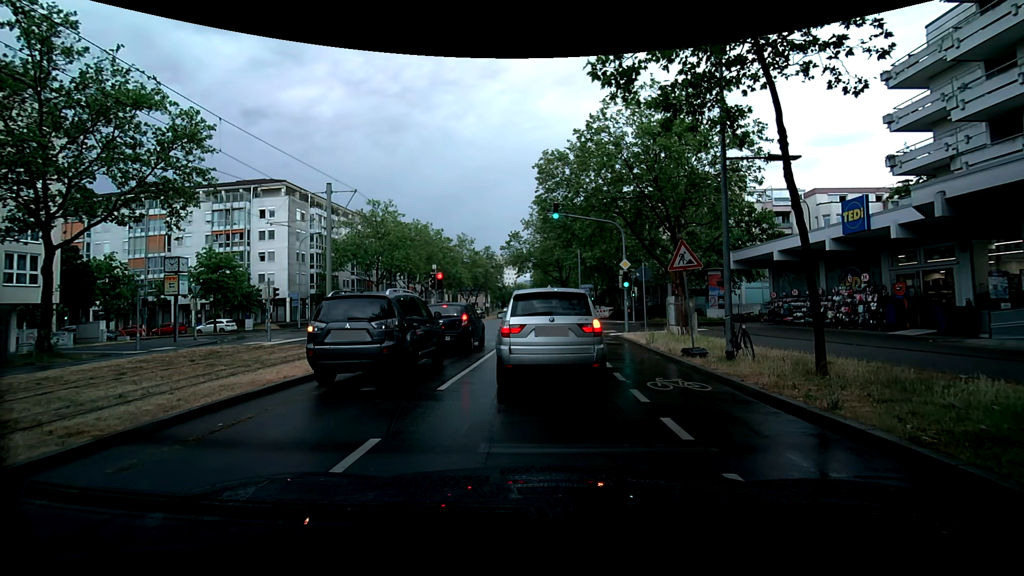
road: tertiary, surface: asphalt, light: Day
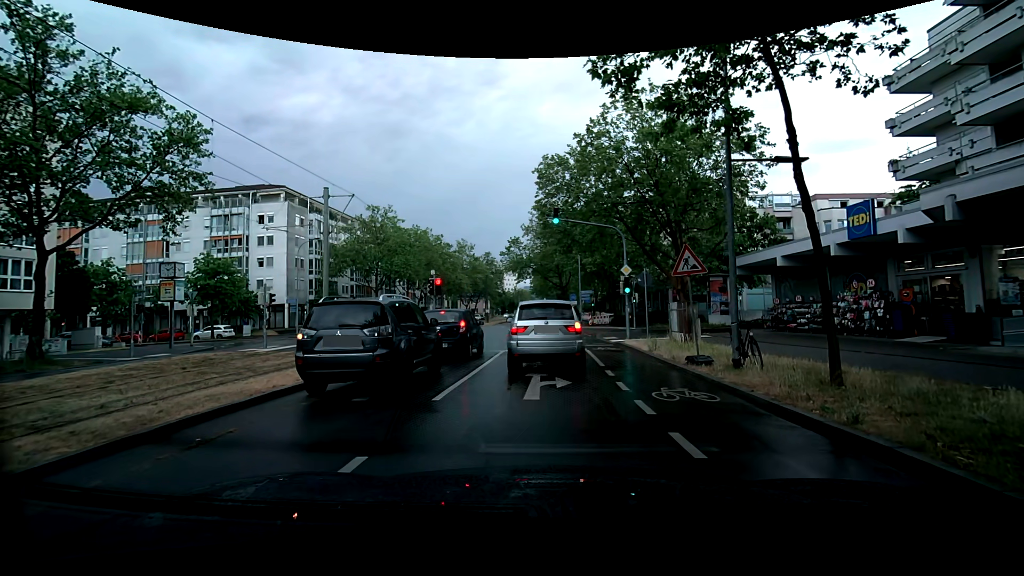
(0.0, +0.5) m; -1°
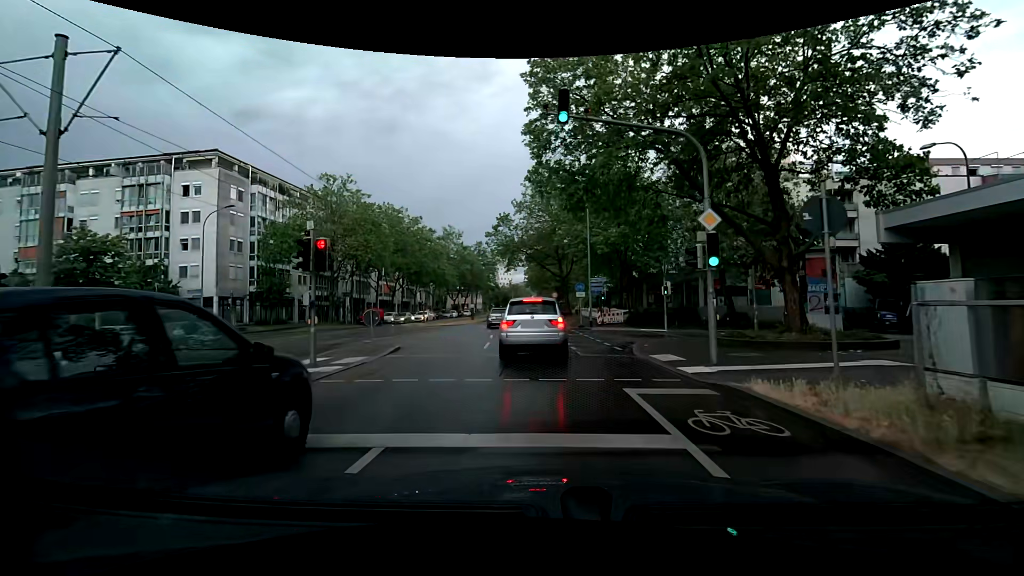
(-0.1, +13.4) m; +3°
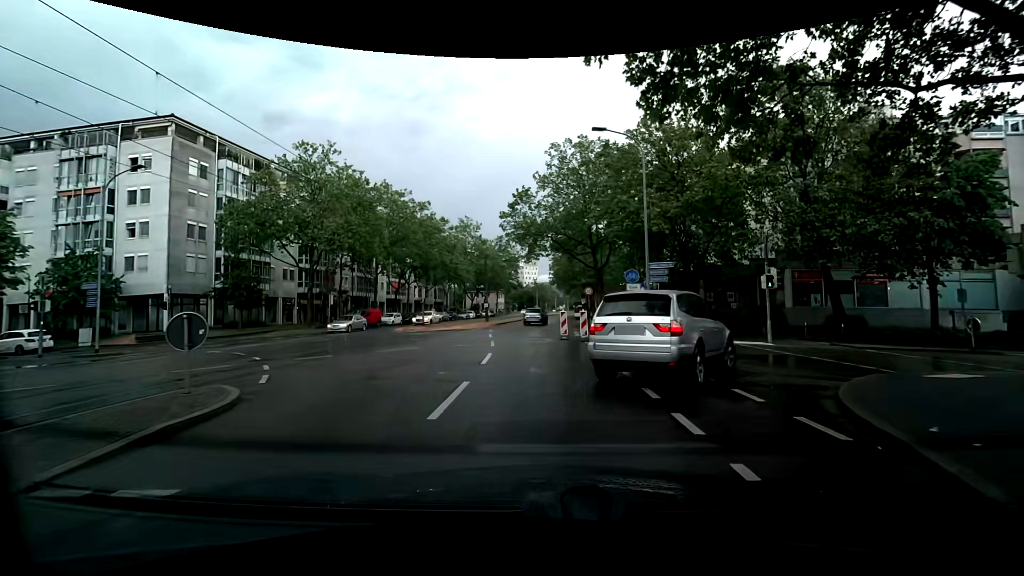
(-0.4, +10.9) m; -3°
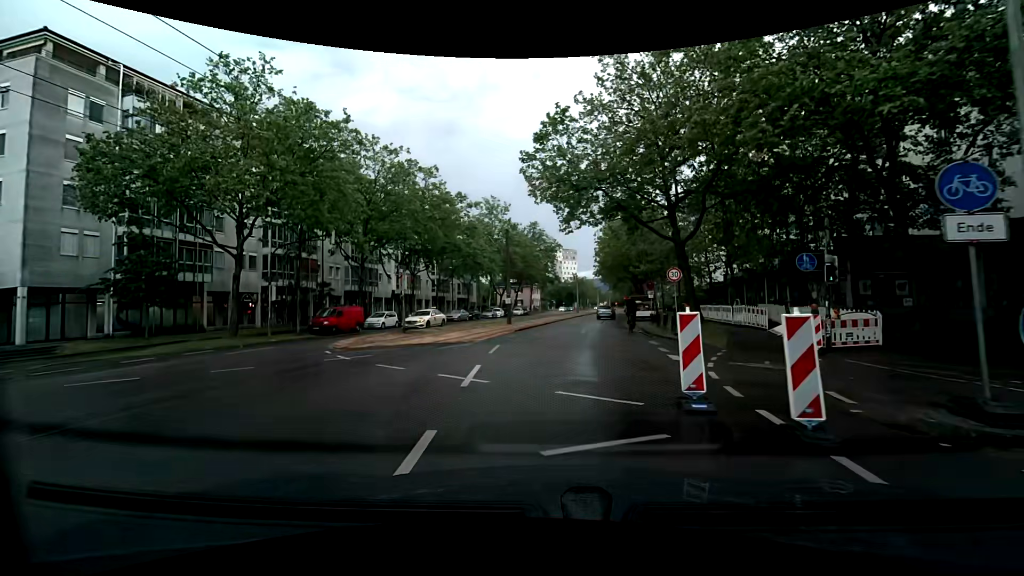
(-0.6, +15.7) m; -5°
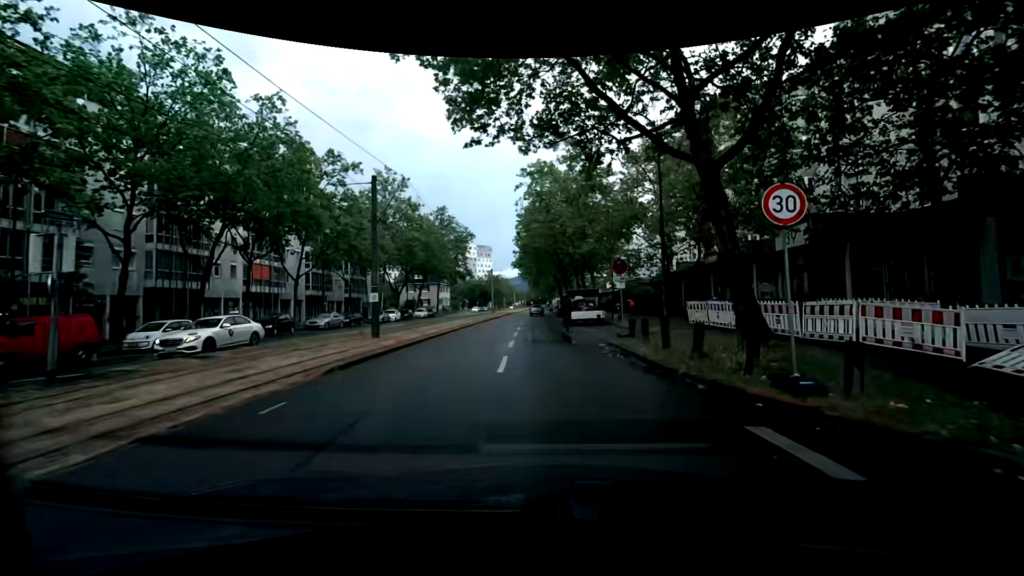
(+0.7, +15.4) m; +9°
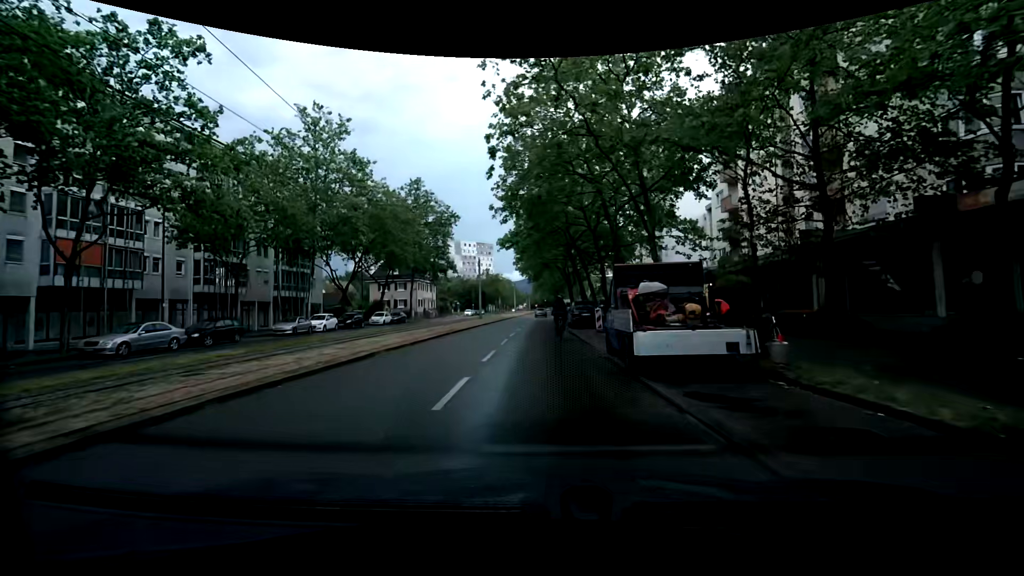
(+0.8, +21.1) m; +5°
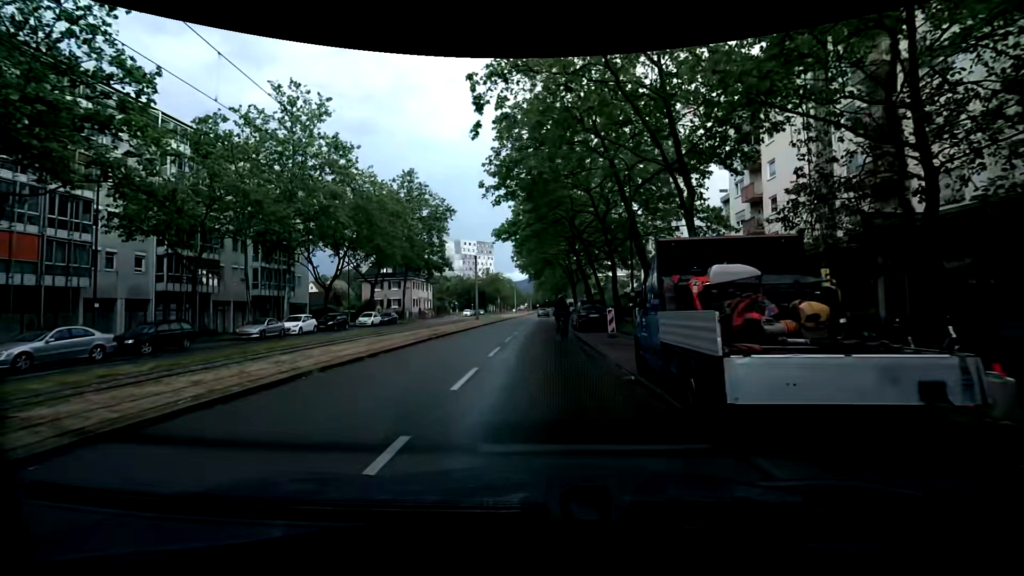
(0.0, +4.4) m; +1°
